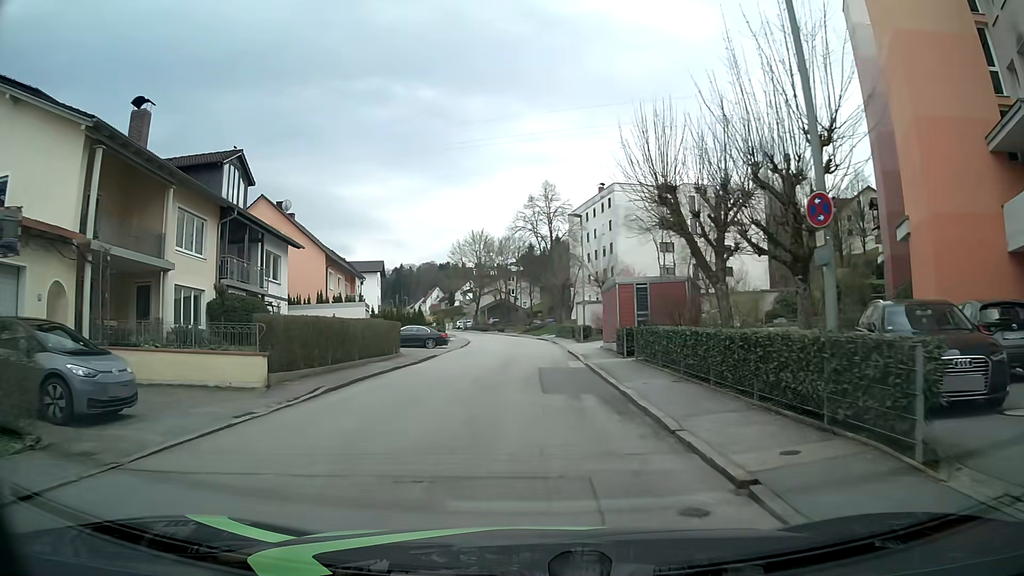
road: residential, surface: asphalt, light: Day
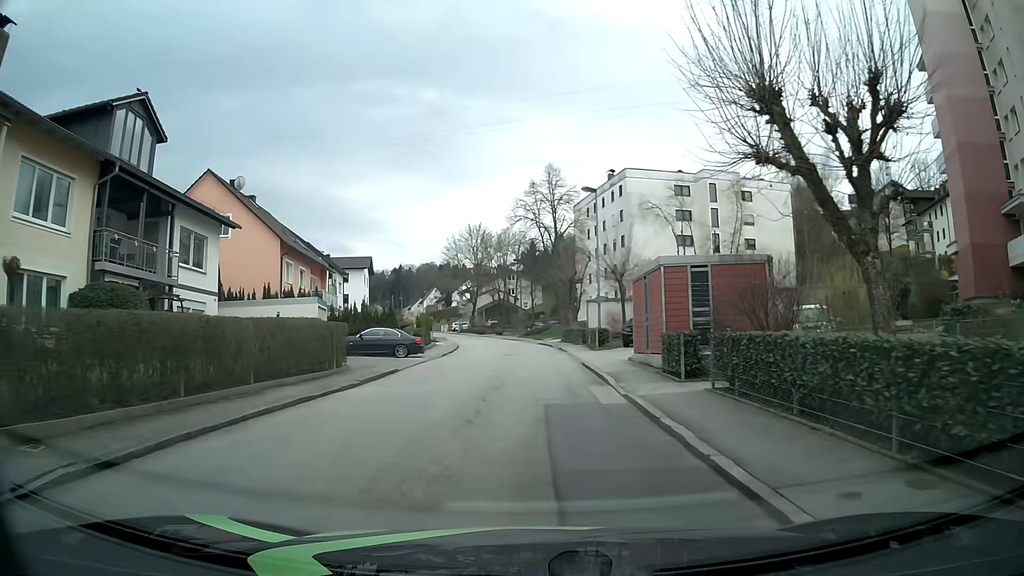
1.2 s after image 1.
(-0.1, +9.1) m; 0°
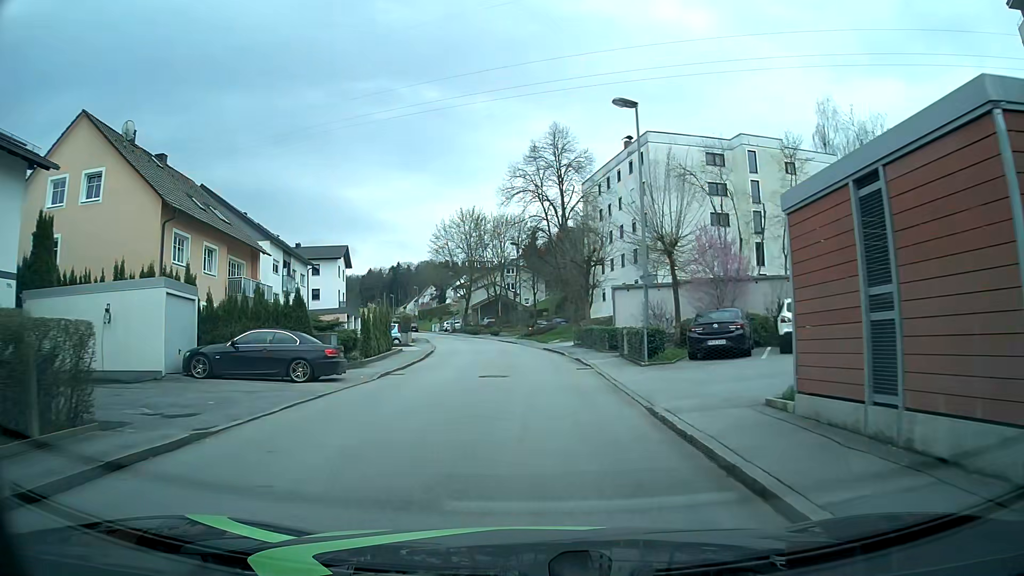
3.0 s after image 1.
(-0.1, +13.5) m; -1°
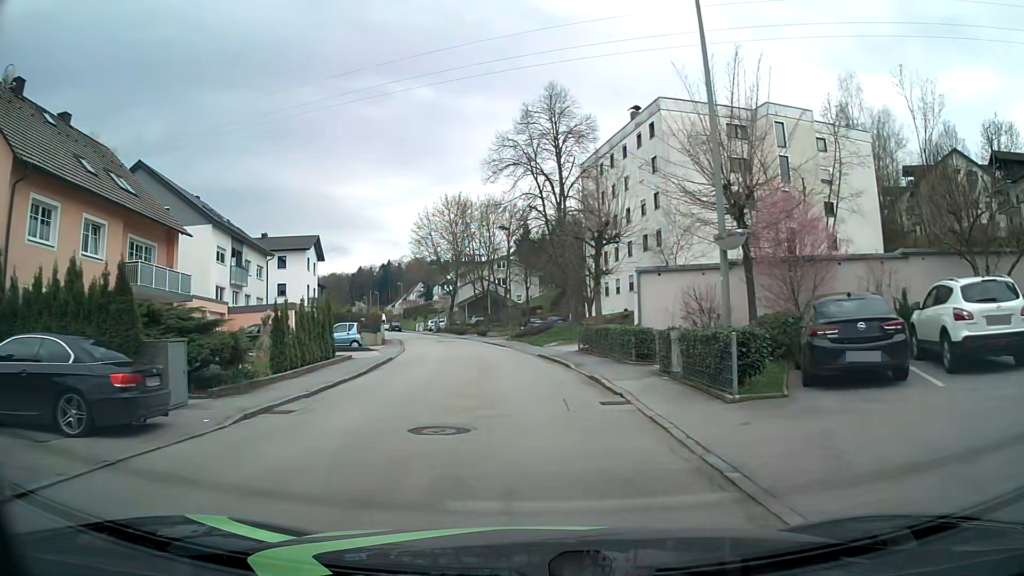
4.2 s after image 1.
(+0.2, +9.0) m; +2°
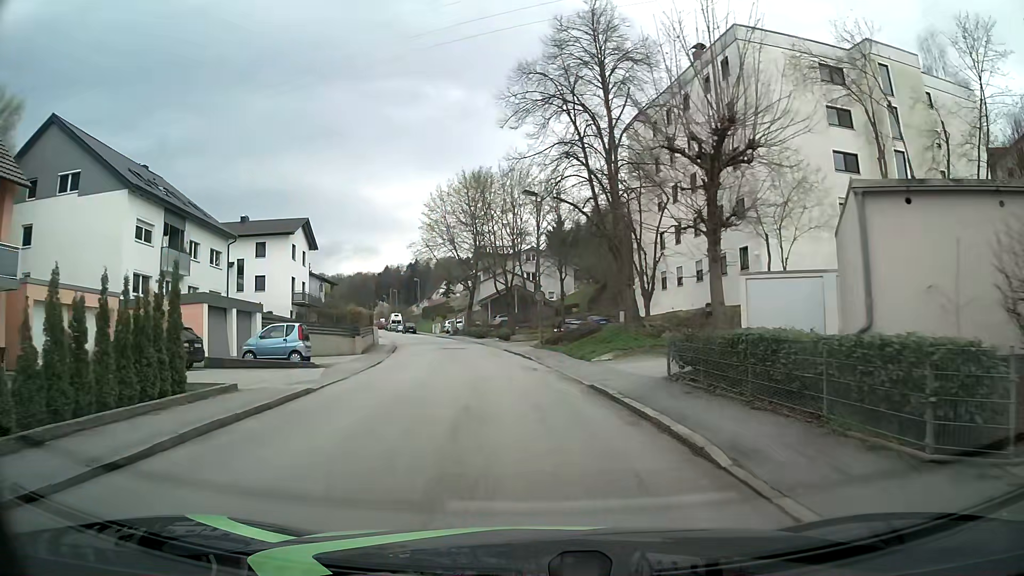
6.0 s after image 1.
(-0.2, +13.5) m; -3°
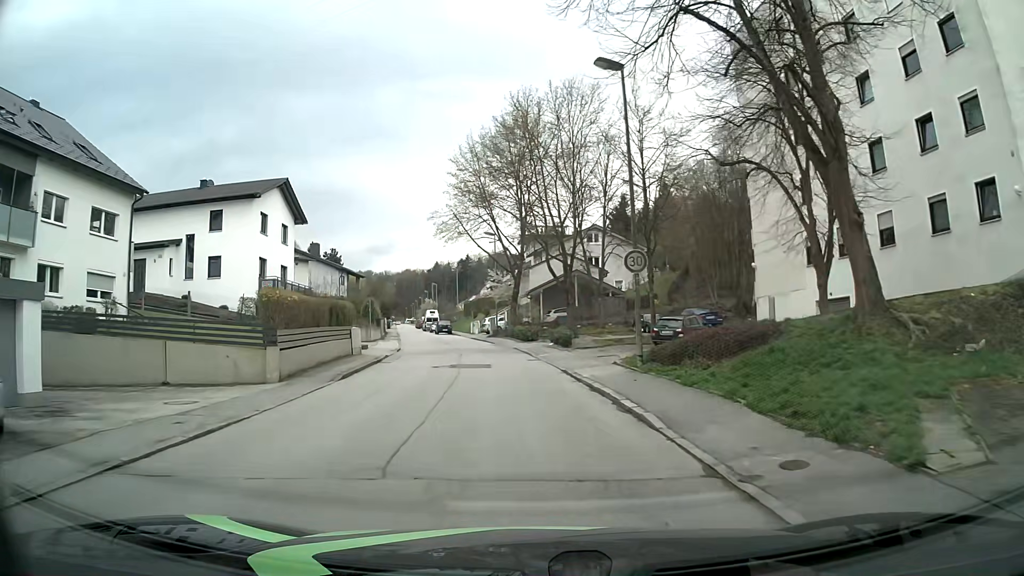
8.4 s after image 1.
(-0.6, +17.9) m; -4°
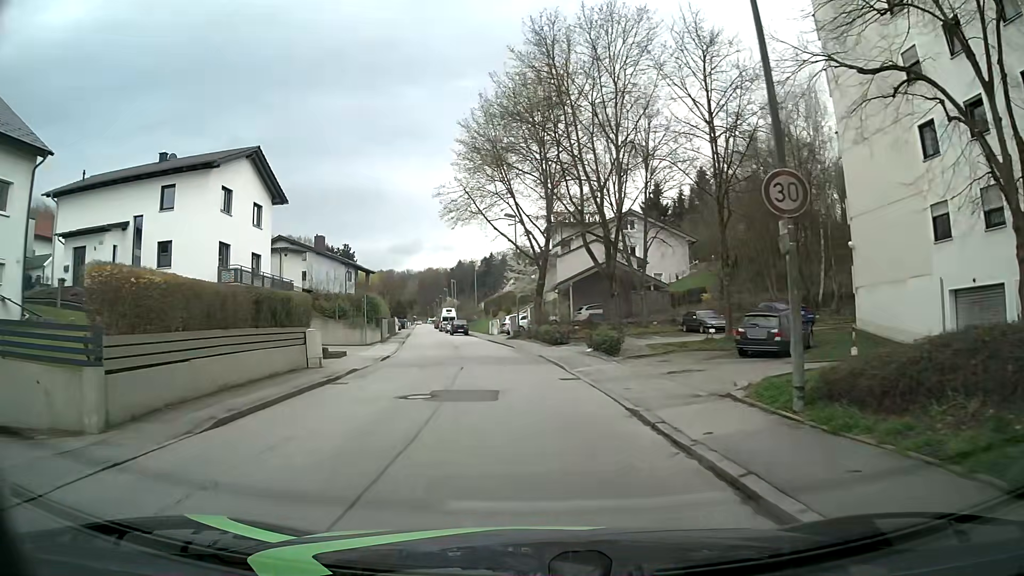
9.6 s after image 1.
(-0.2, +9.0) m; -2°
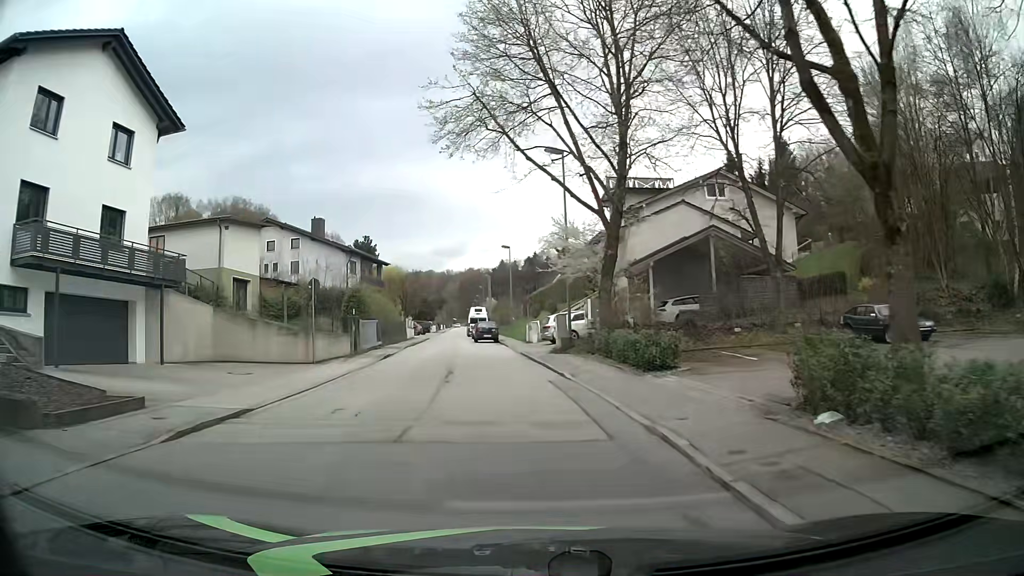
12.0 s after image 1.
(-0.7, +17.9) m; -4°
(0, +10) (-1, +20) (-2, +30) (-5, +40) (-7, +49) (-8, +59) (-9, +69) (-10, +79) (-11, +89) (-12, +99) m
